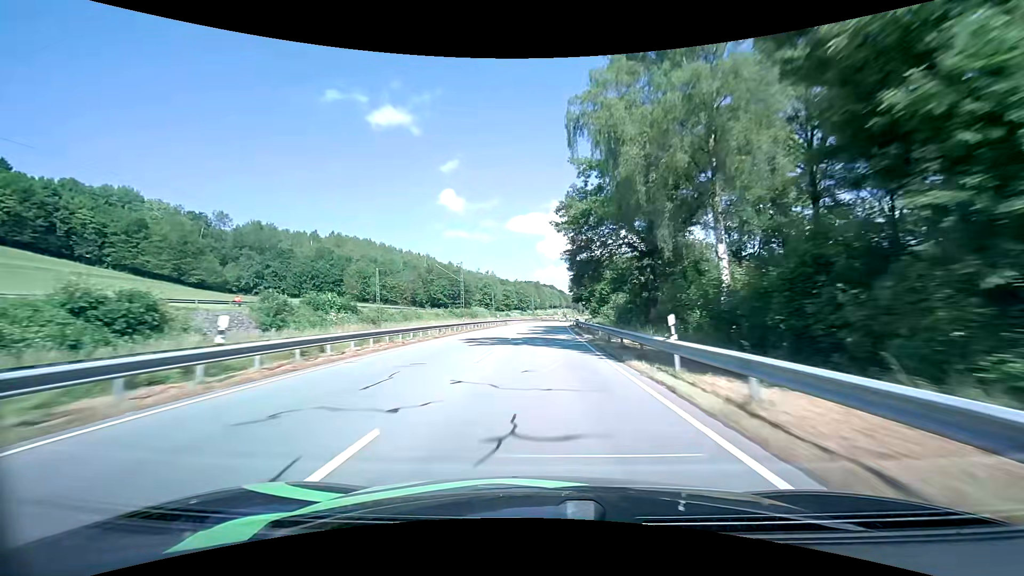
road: primary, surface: asphalt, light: Day
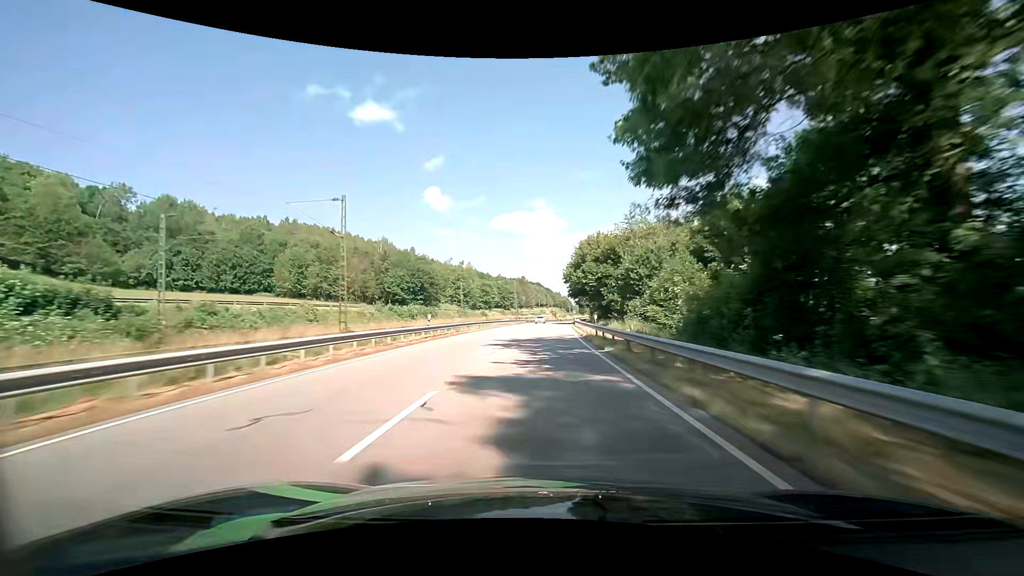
(+0.4, +33.6) m; +1°
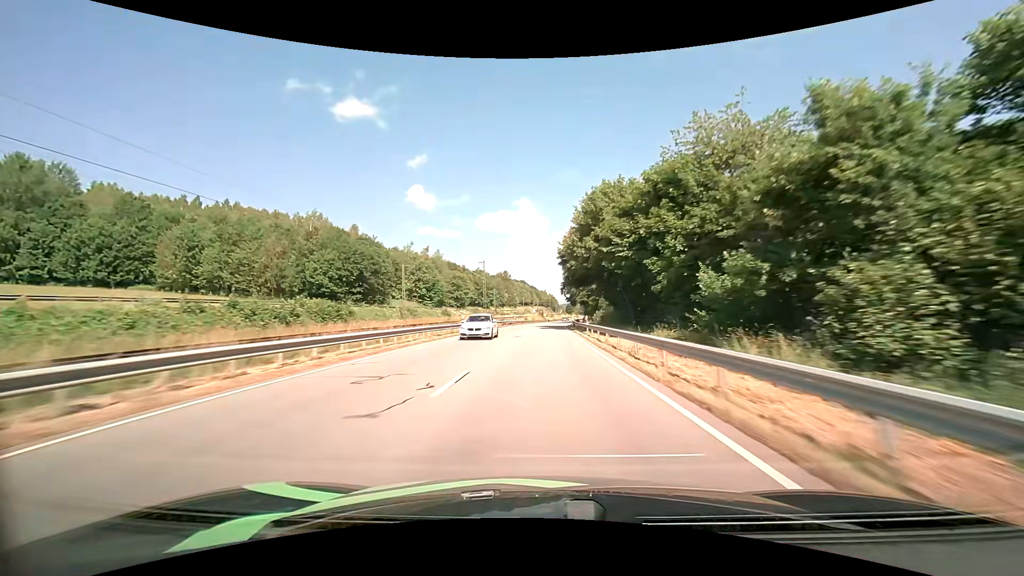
(+0.5, +33.2) m; +2°
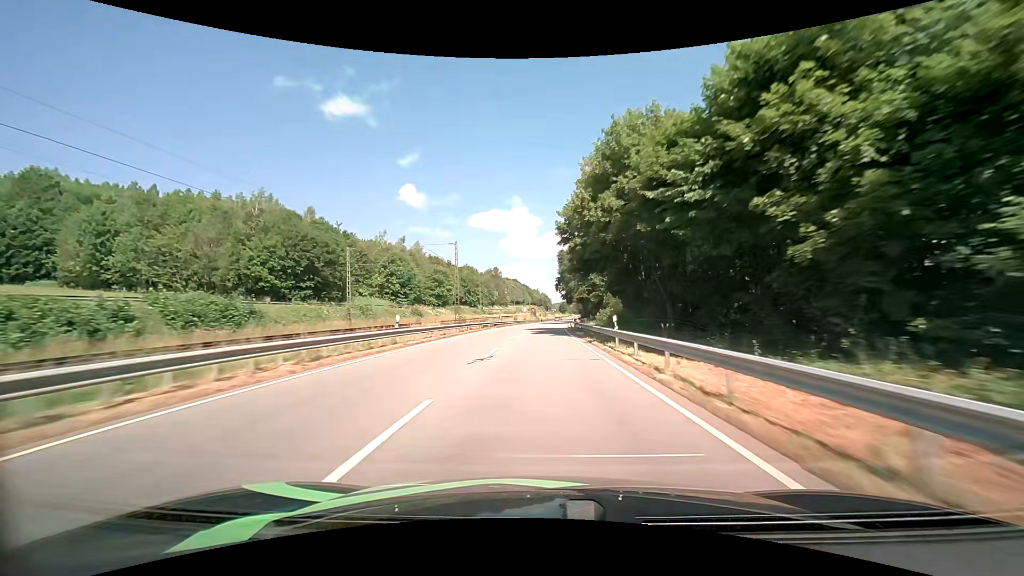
(+0.1, +16.5) m; +1°
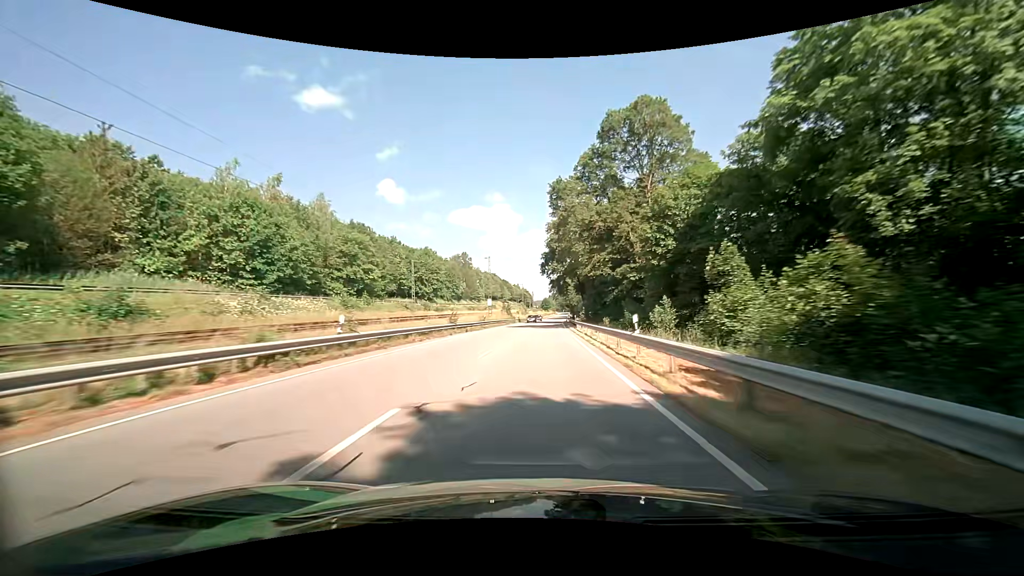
(+1.0, +49.7) m; +2°
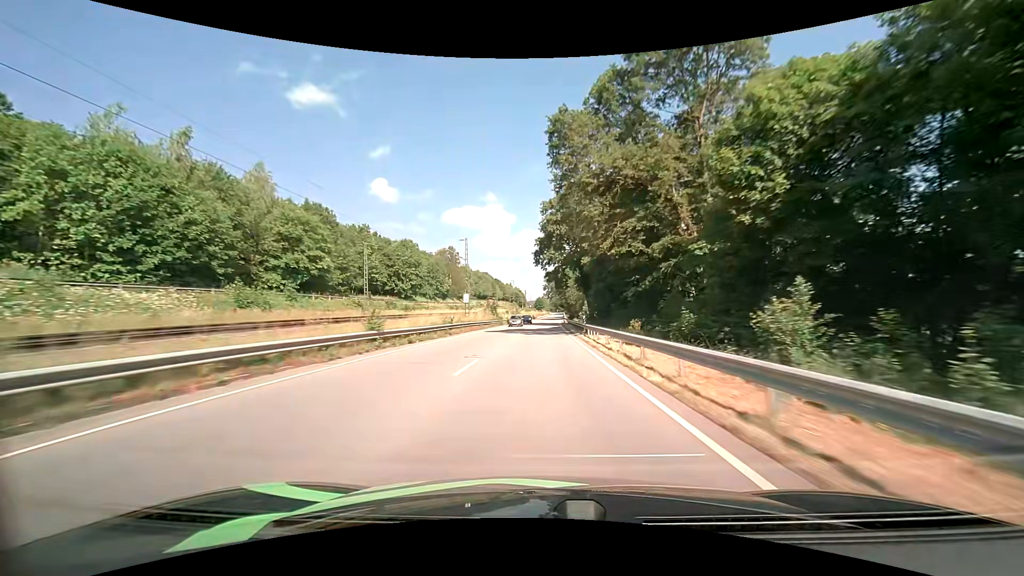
(+0.1, +16.6) m; +1°
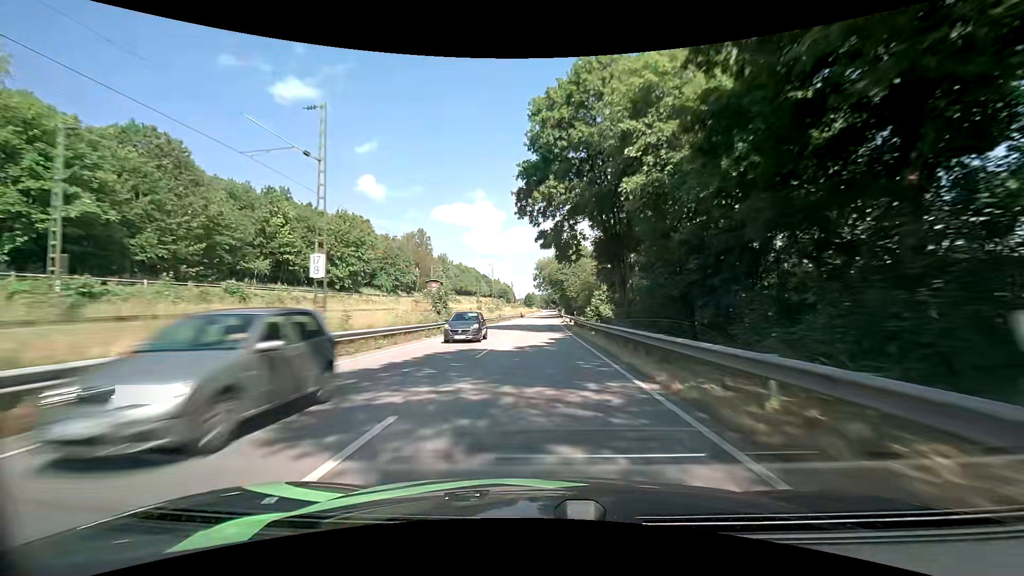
(+0.3, +33.0) m; +1°
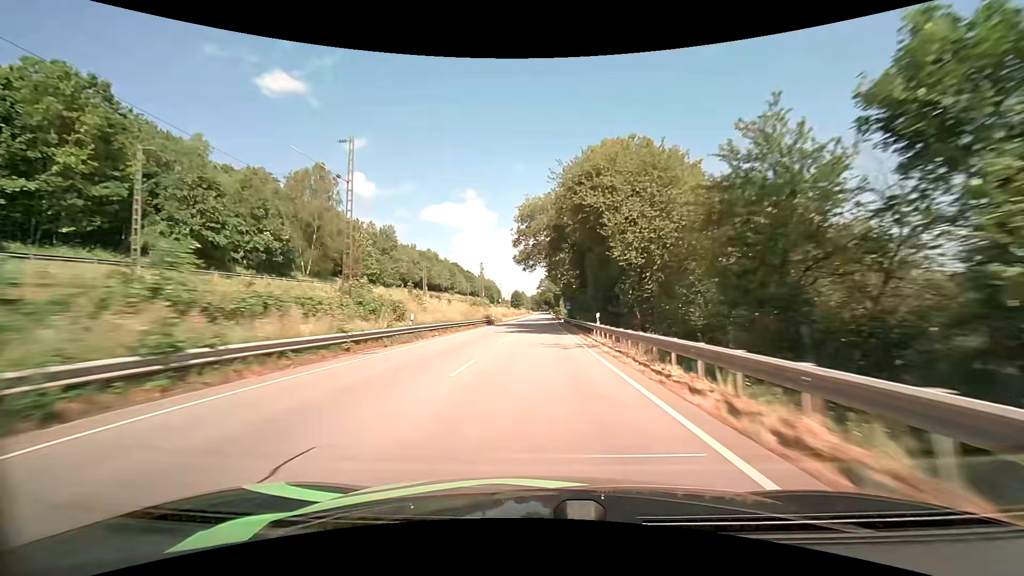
(+1.2, +65.1) m; +1°
(0, +10) (0, +20) (0, +30) (0, +40) (0, +50) (0, +60) (0, +70) (0, +80) (+1, +90) (+1, +100) m
